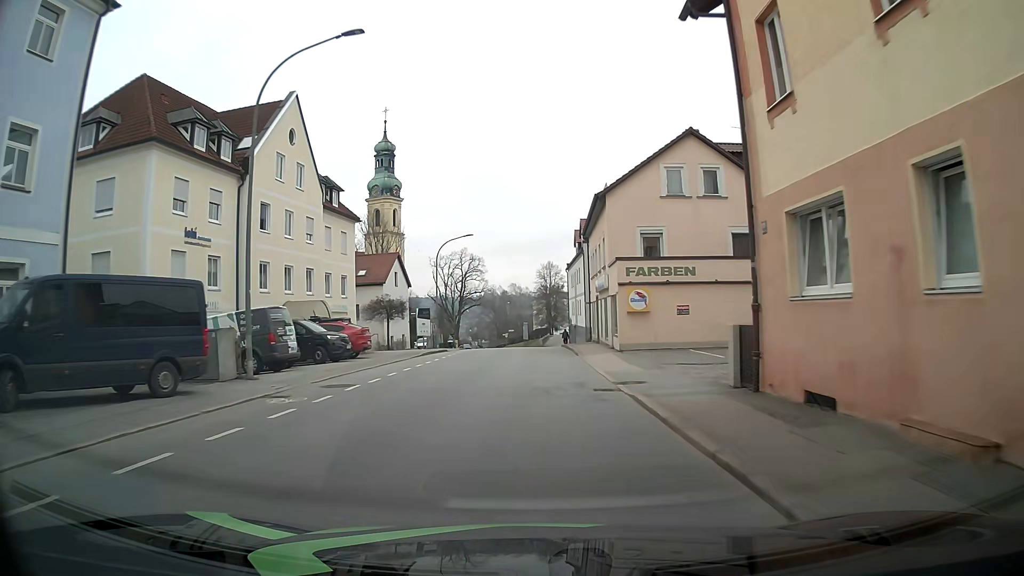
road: tertiary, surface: asphalt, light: Day
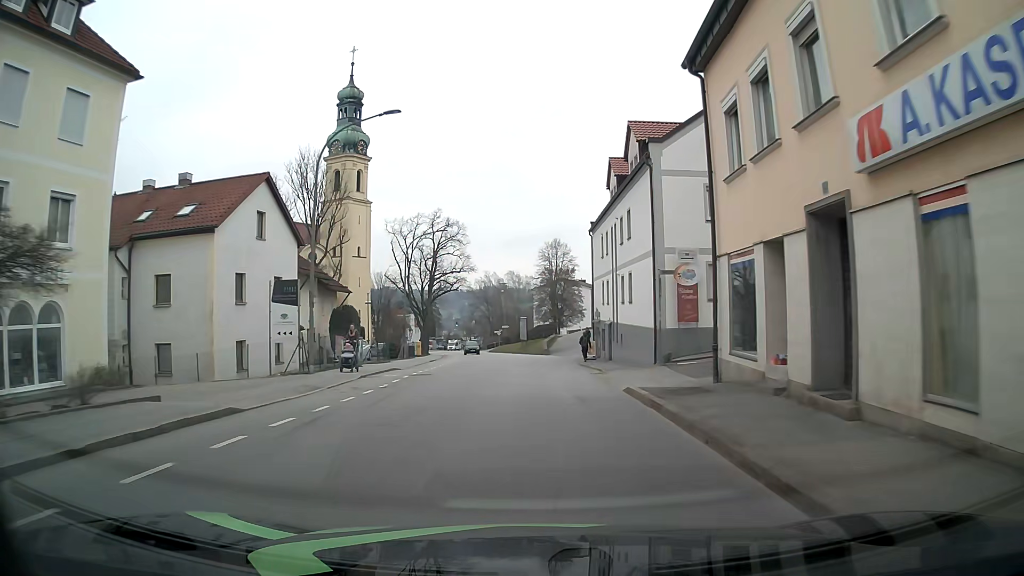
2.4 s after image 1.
(-0.2, +30.5) m; +1°
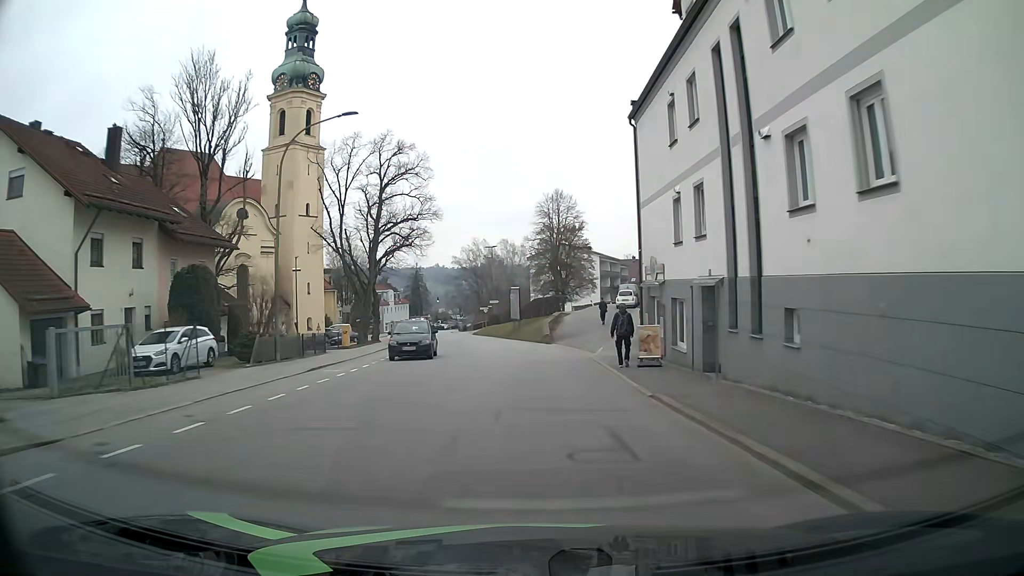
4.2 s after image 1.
(-0.1, +23.2) m; -1°
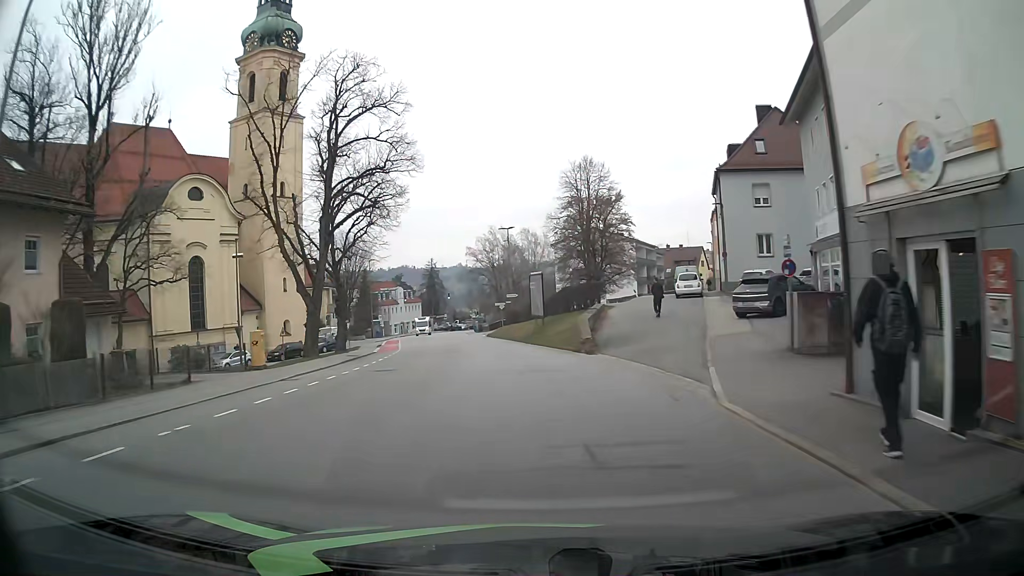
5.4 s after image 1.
(-0.2, +15.7) m; -2°
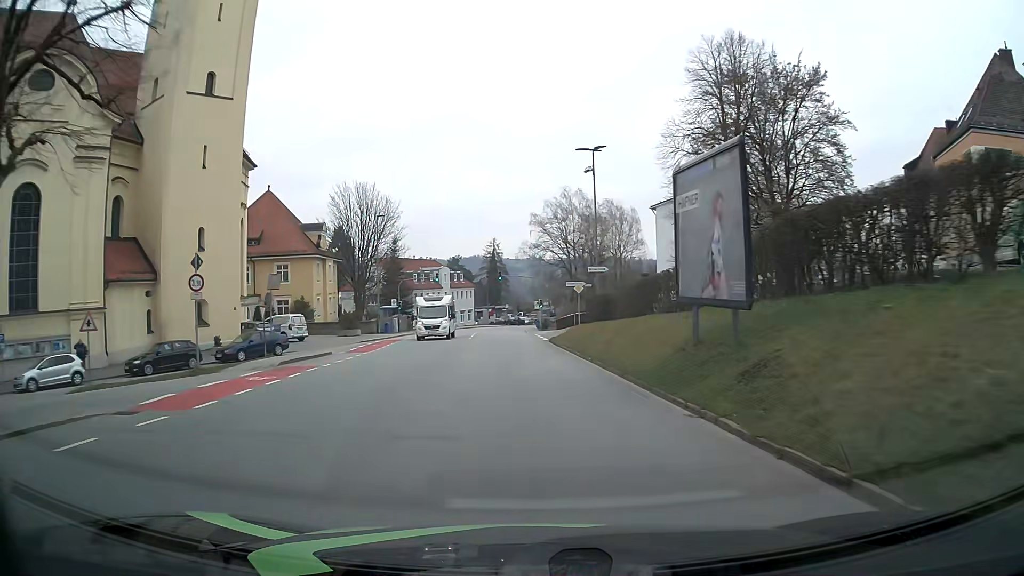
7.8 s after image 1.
(-1.6, +30.8) m; -7°
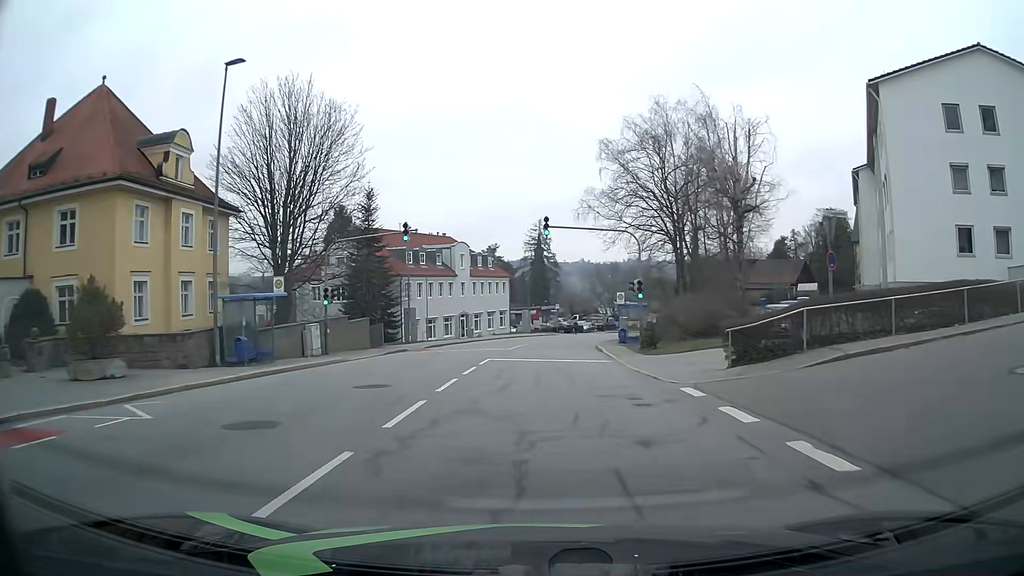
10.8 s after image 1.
(-1.6, +38.1) m; -4°
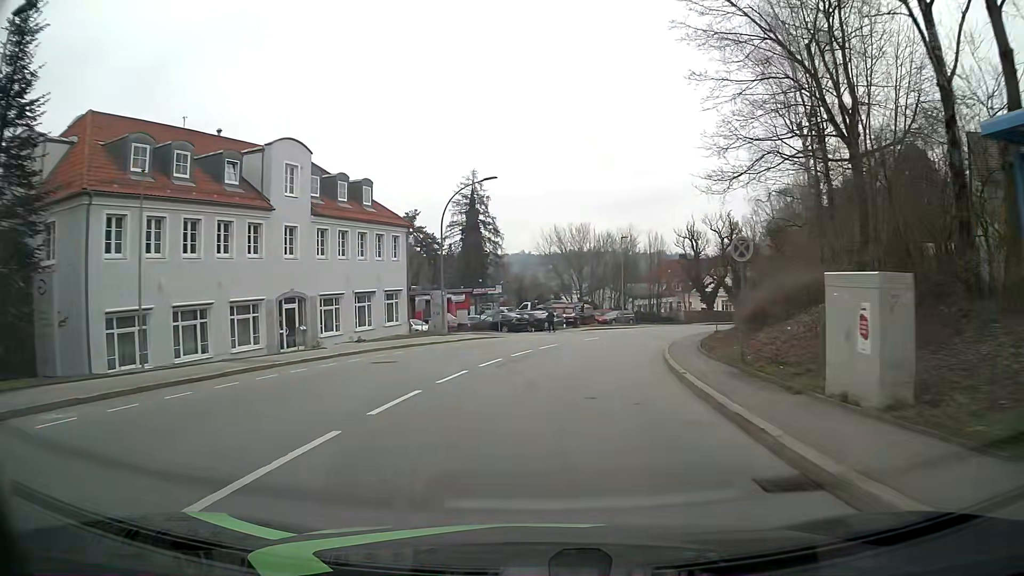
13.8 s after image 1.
(+0.9, +38.2) m; +5°
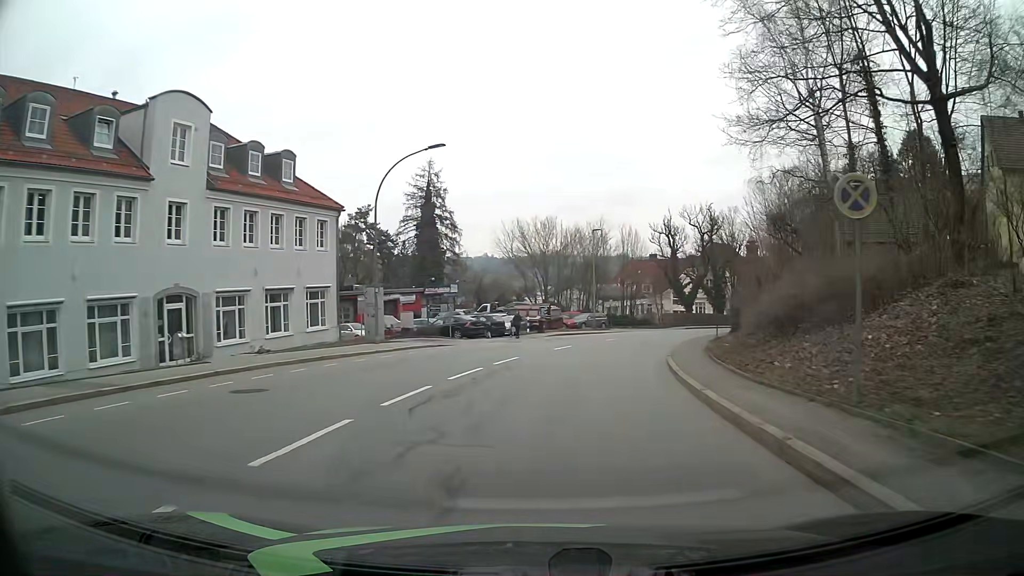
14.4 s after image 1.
(+0.2, +7.6) m; +3°
(0, +10) (+2, +20) (+4, +30) (+7, +39) (+11, +48) (+16, +57) (+22, +65) (+28, +73) (+35, +80) (+41, +88) m
